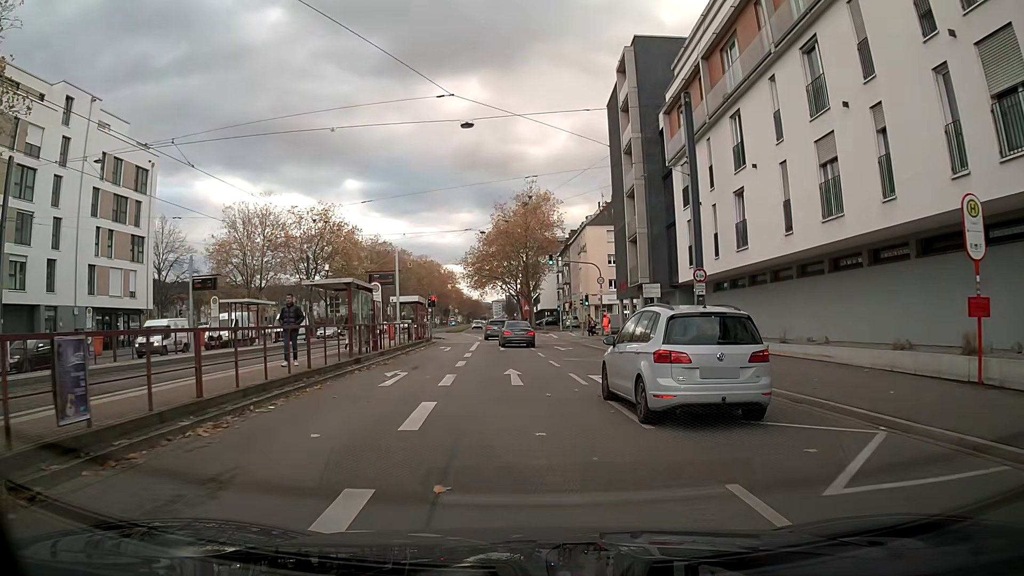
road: primary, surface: asphalt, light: Day
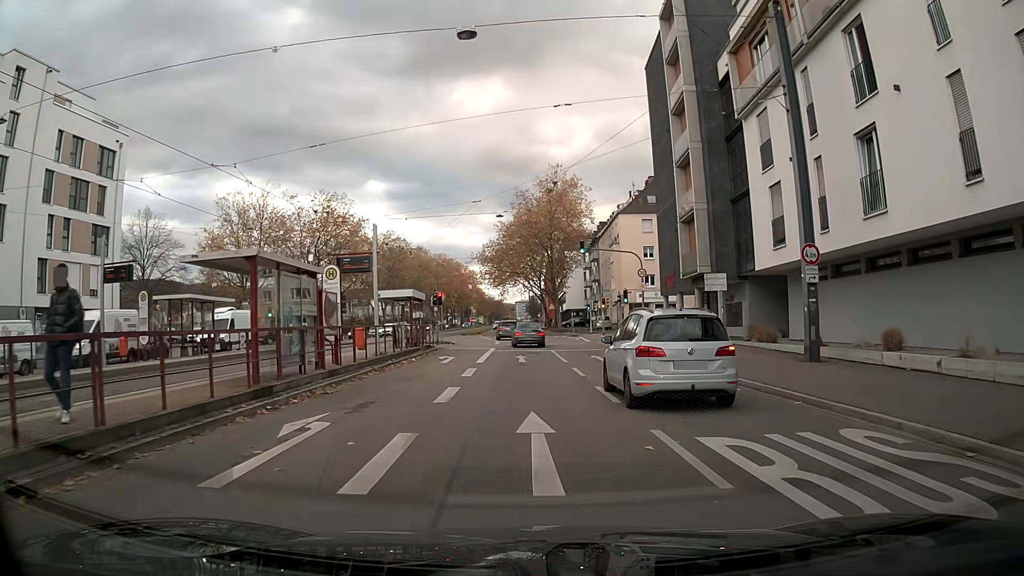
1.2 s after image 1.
(-0.1, +9.1) m; -1°
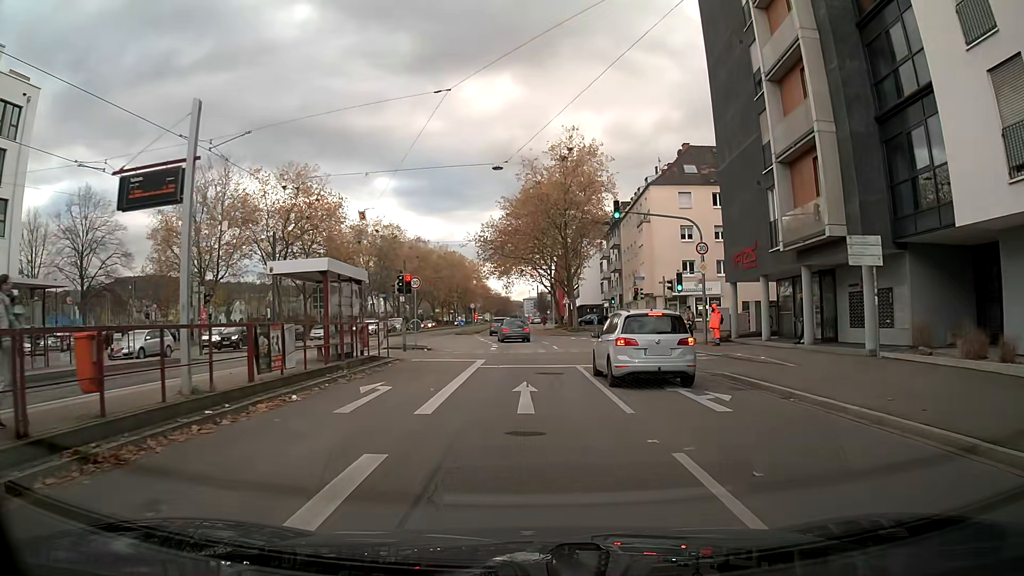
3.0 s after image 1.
(-0.1, +13.7) m; -1°
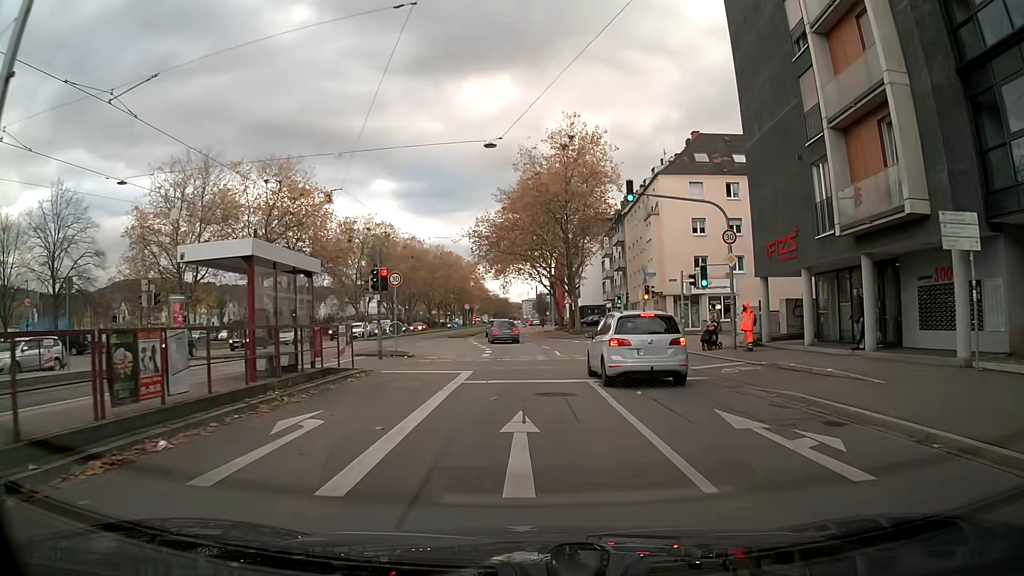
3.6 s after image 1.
(0.0, +4.5) m; 0°
(0, +10) (0, +20) (-1, +30) (-2, +40) (-3, +50) (-3, +60) (-3, +70) (-4, +80) (-4, +90) (-4, +100) m
